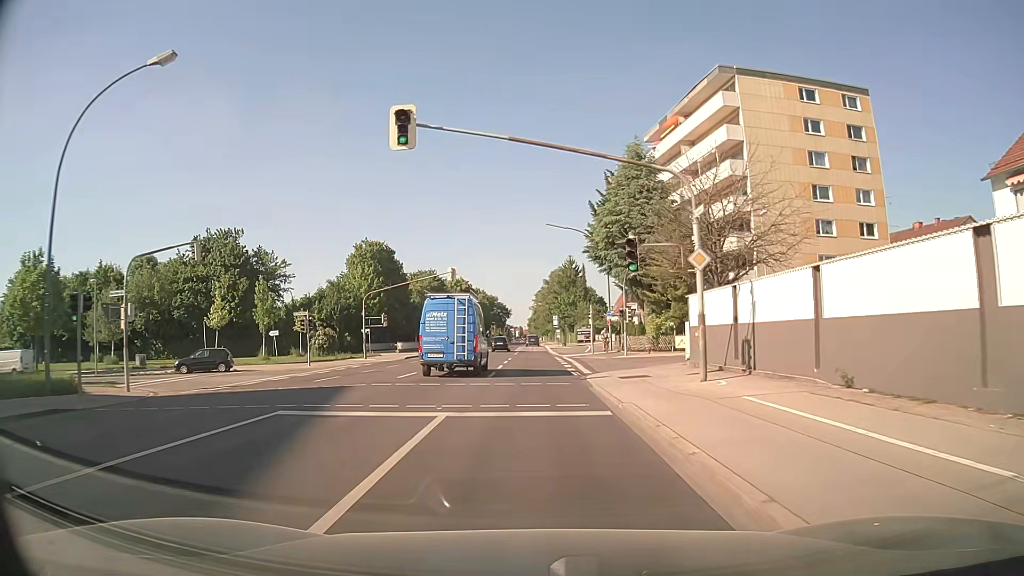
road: secondary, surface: asphalt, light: Day
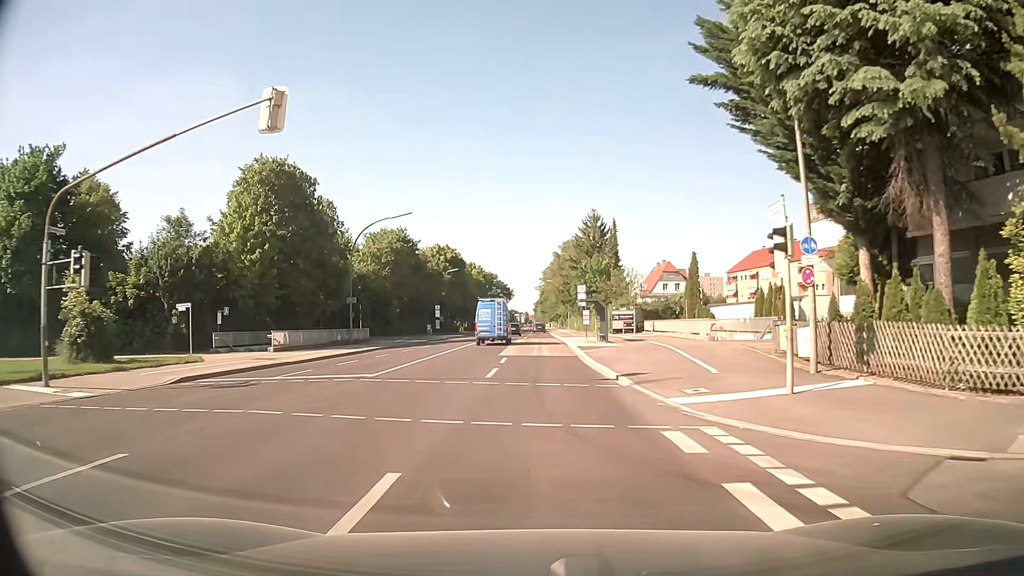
(-0.4, +37.7) m; -1°
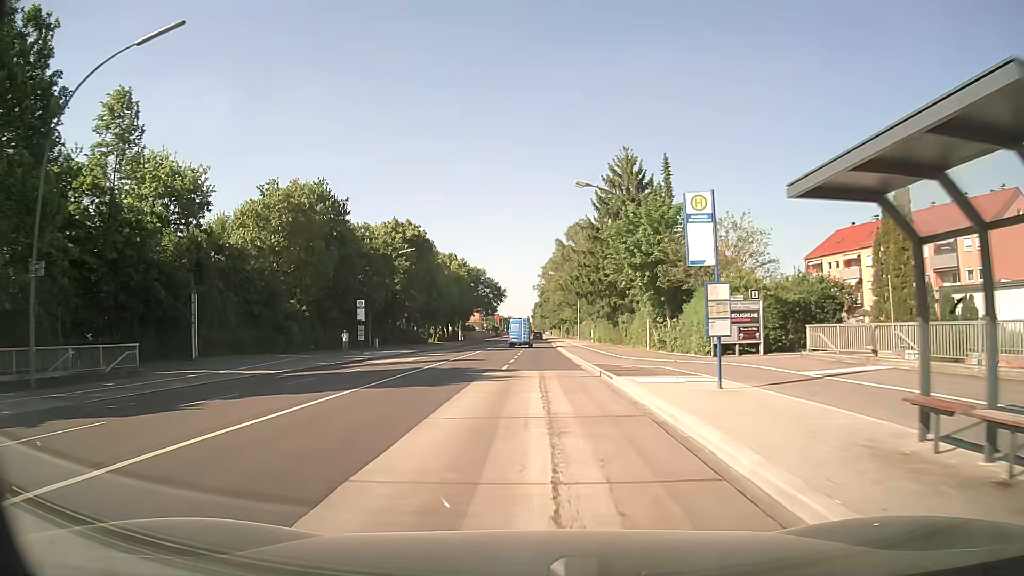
(+0.1, +35.7) m; 0°
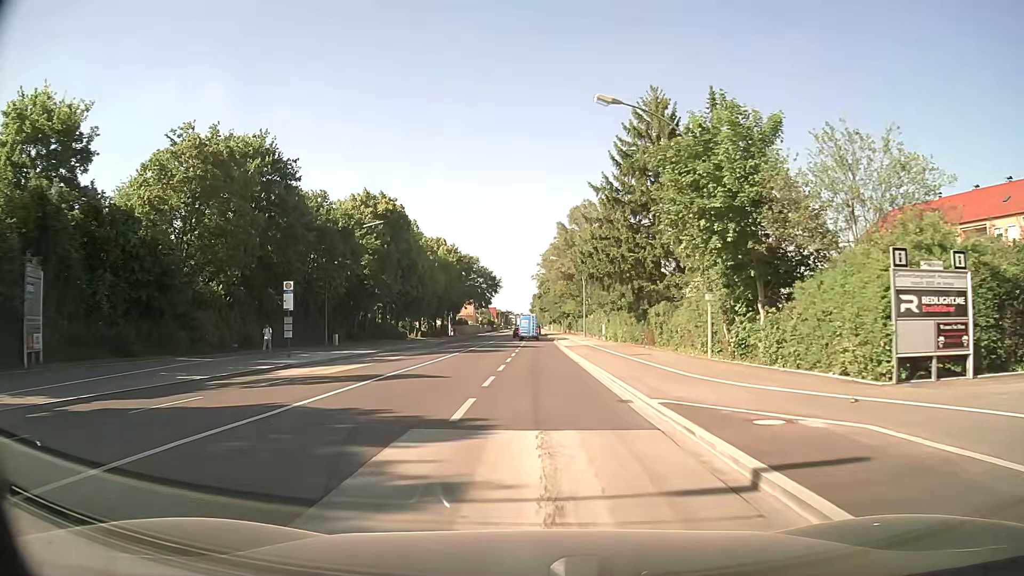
(+0.1, +14.1) m; 0°
(0, +10) (0, +20) (0, +30) (0, +40) (0, +50) (0, +60) (0, +70) (0, +80) (0, +90) (0, +100) m
